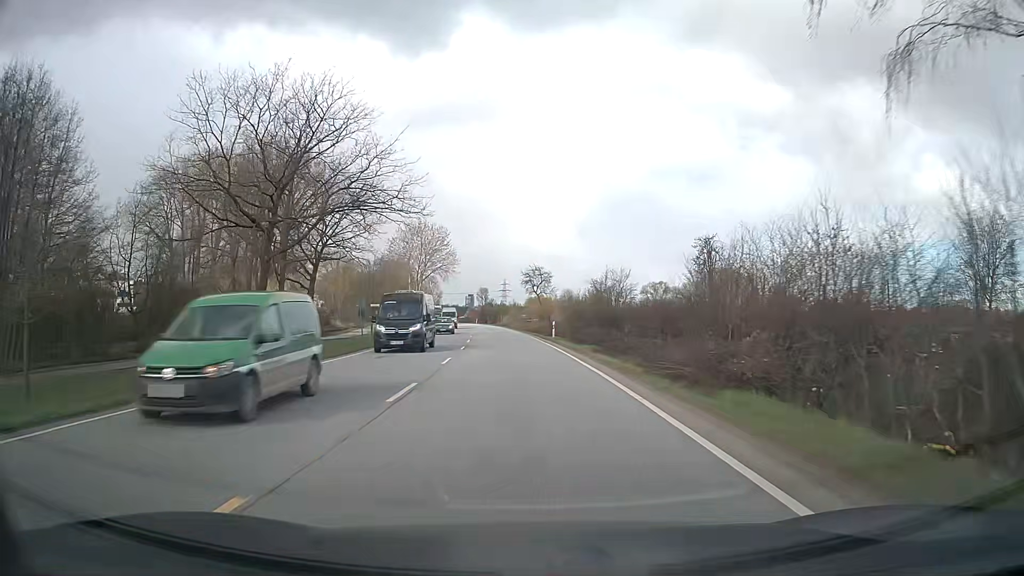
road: secondary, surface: asphalt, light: Day
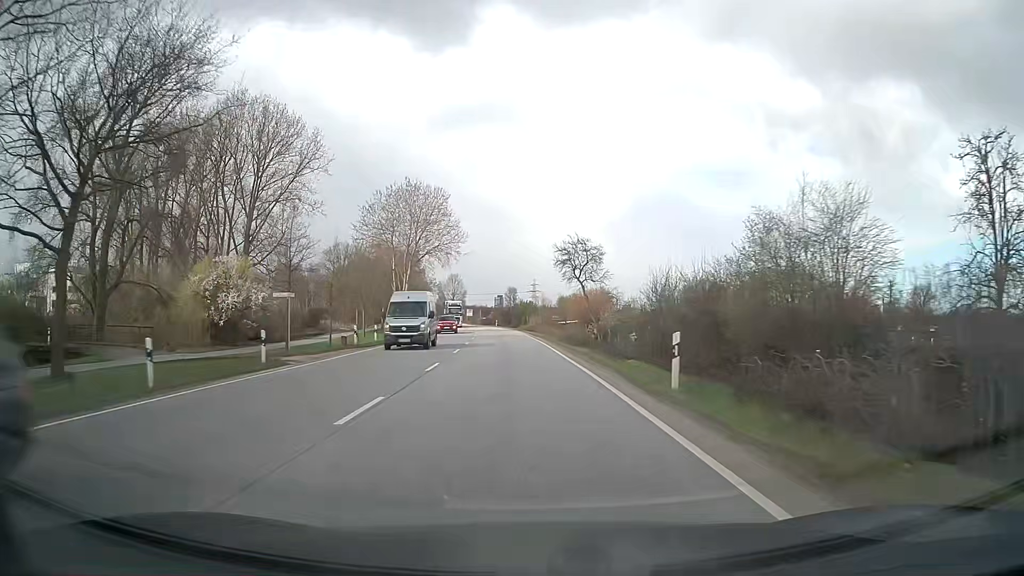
(-0.7, +29.6) m; -3°
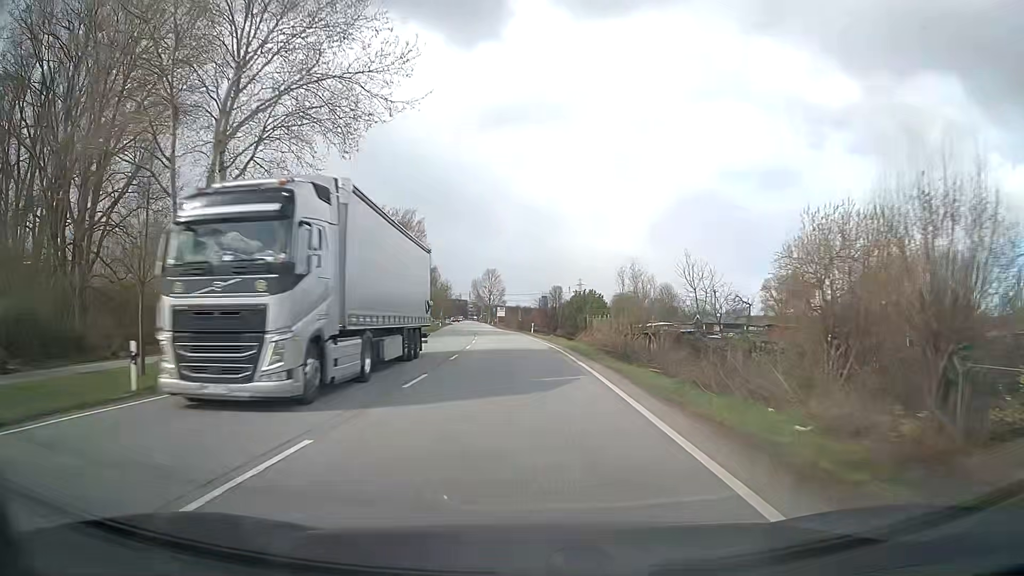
(-1.5, +49.7) m; -4°
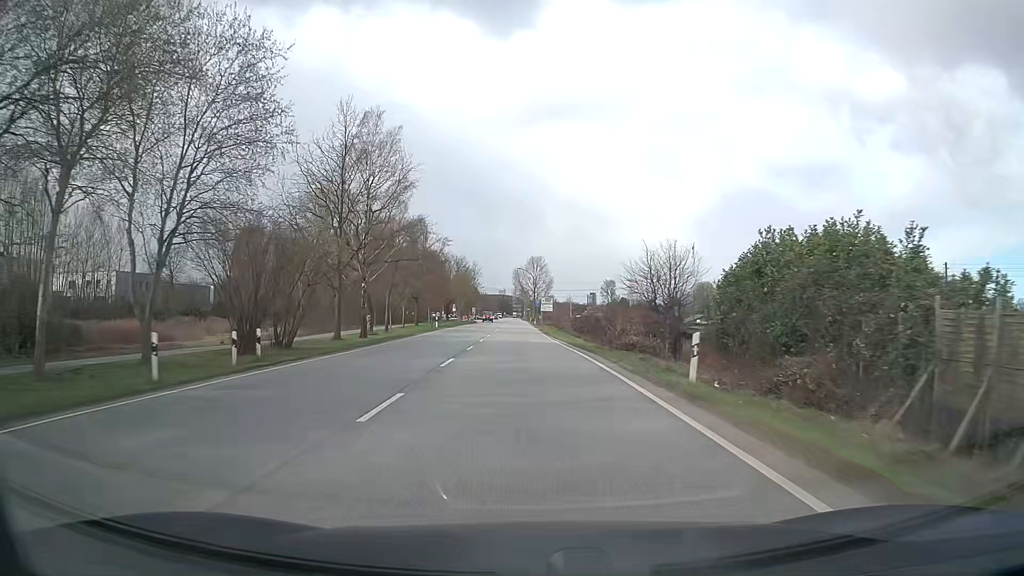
(-1.9, +50.4) m; -4°
(0, +10) (0, +20) (0, +30) (-1, +40) (-1, +50) (-1, +60) (-1, +70) (-1, +80) (-2, +90) (-2, +100) m
